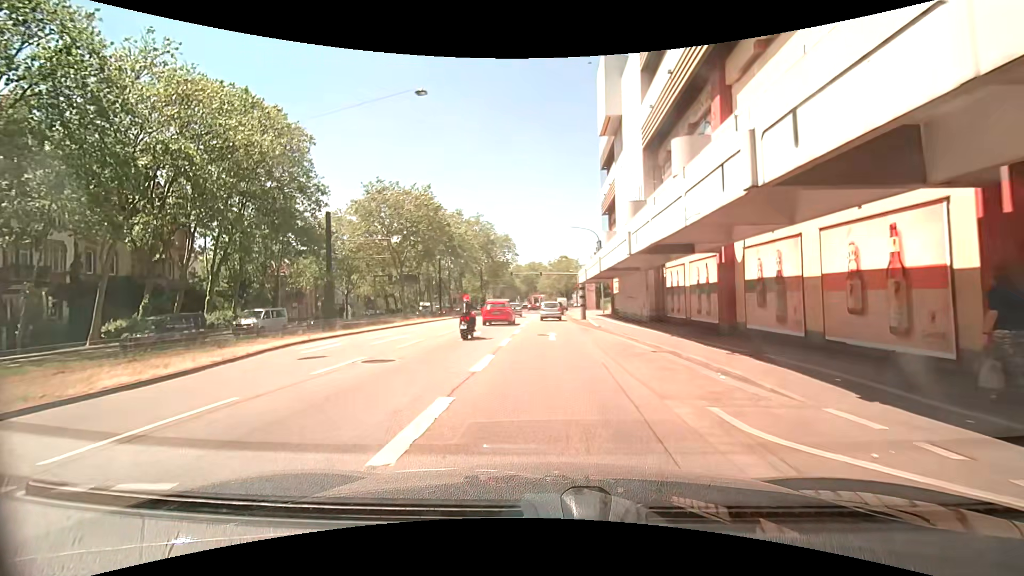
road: primary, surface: asphalt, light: Day
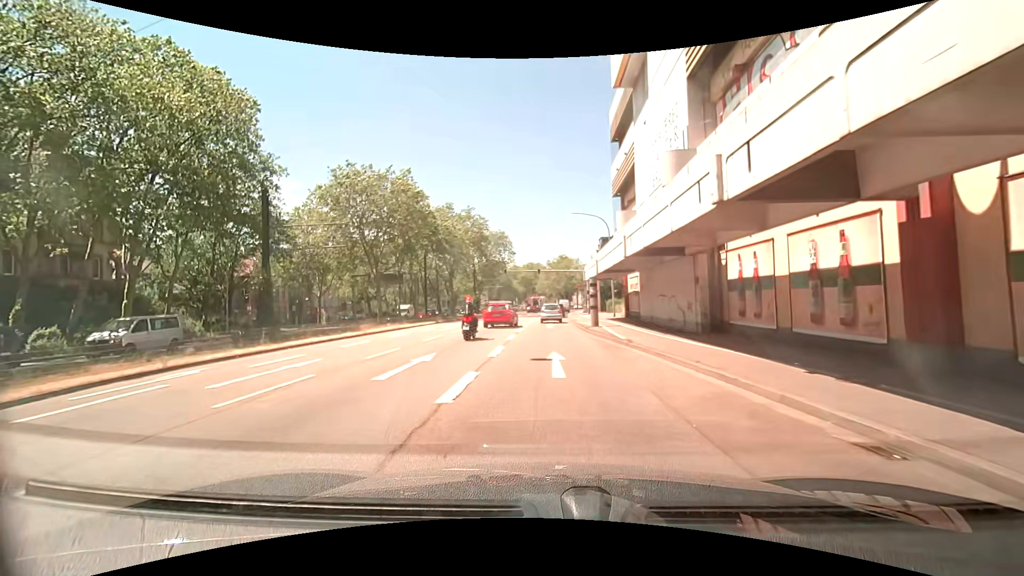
(0.0, +9.0) m; 0°
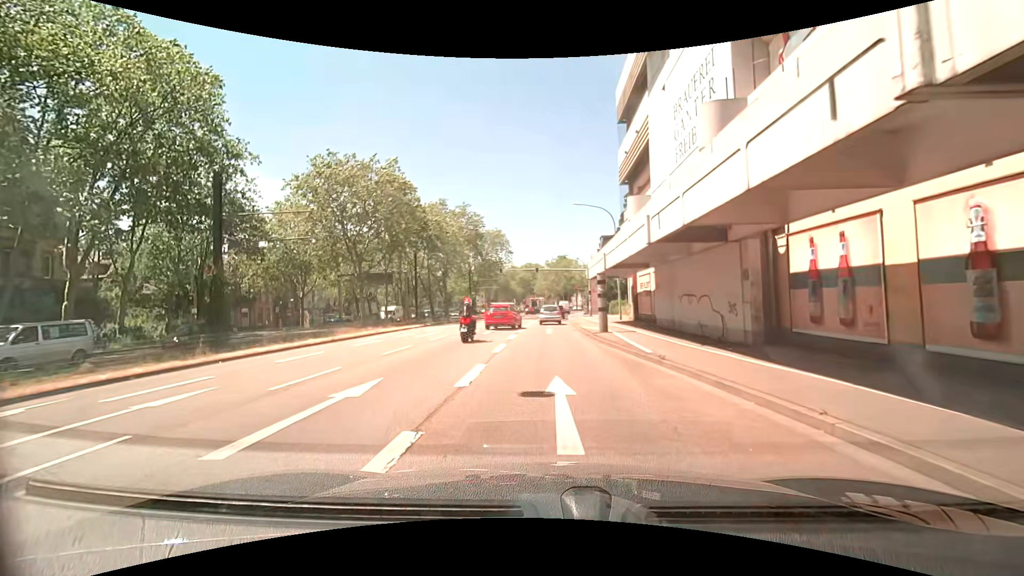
(0.0, +4.5) m; 0°
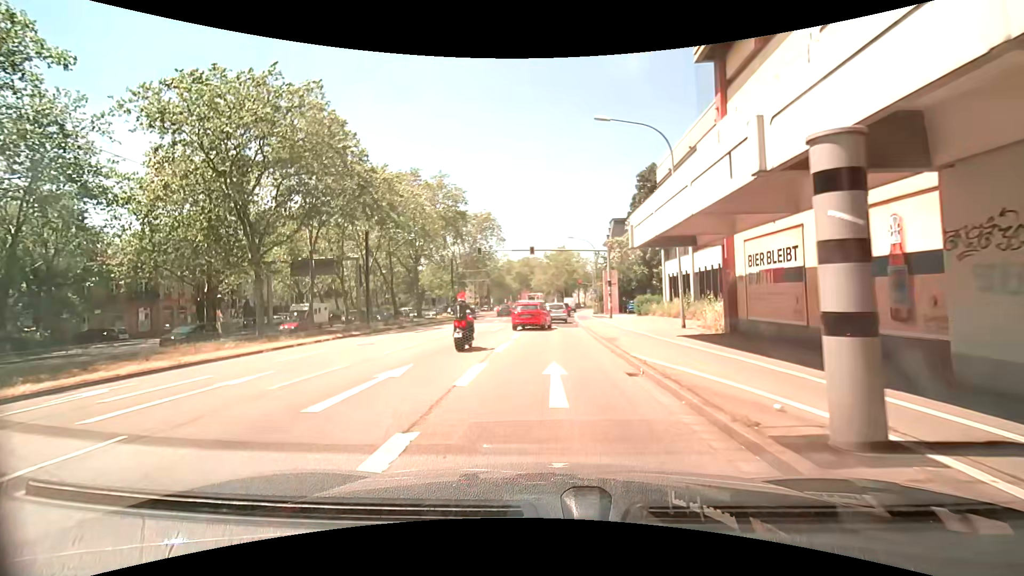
(+0.1, +18.1) m; +1°
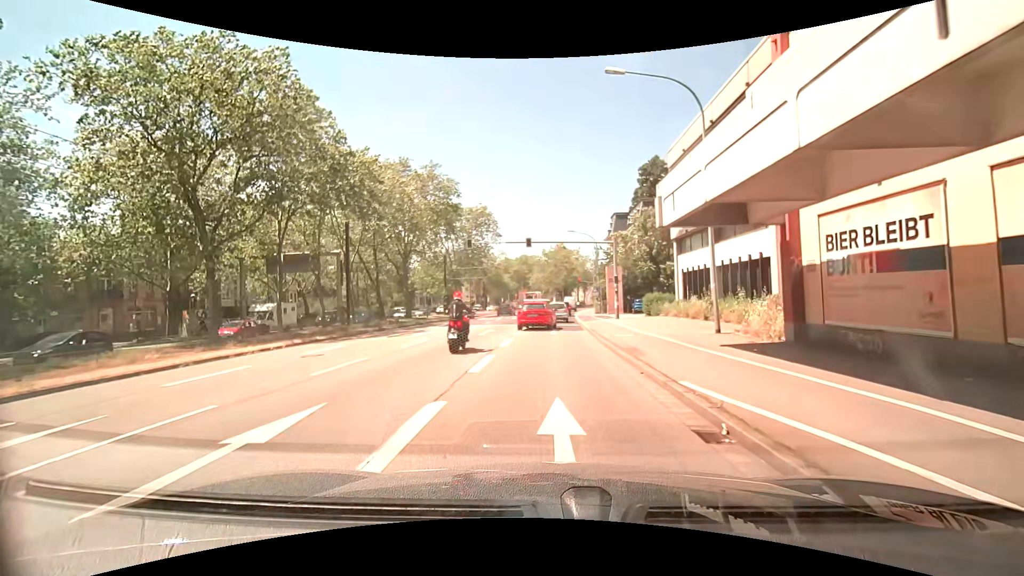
(0.0, +4.4) m; +1°
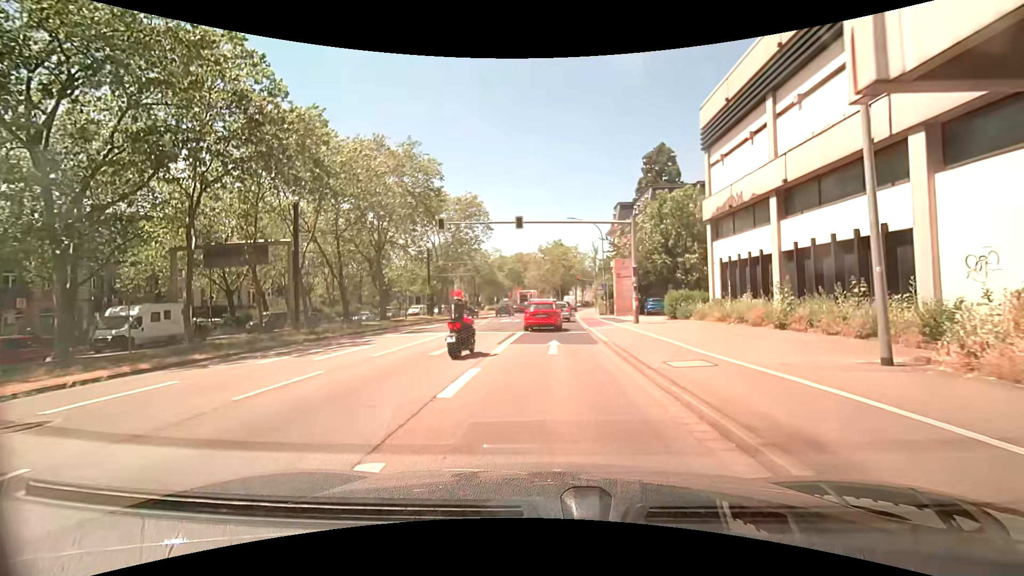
(0.0, +8.5) m; 0°
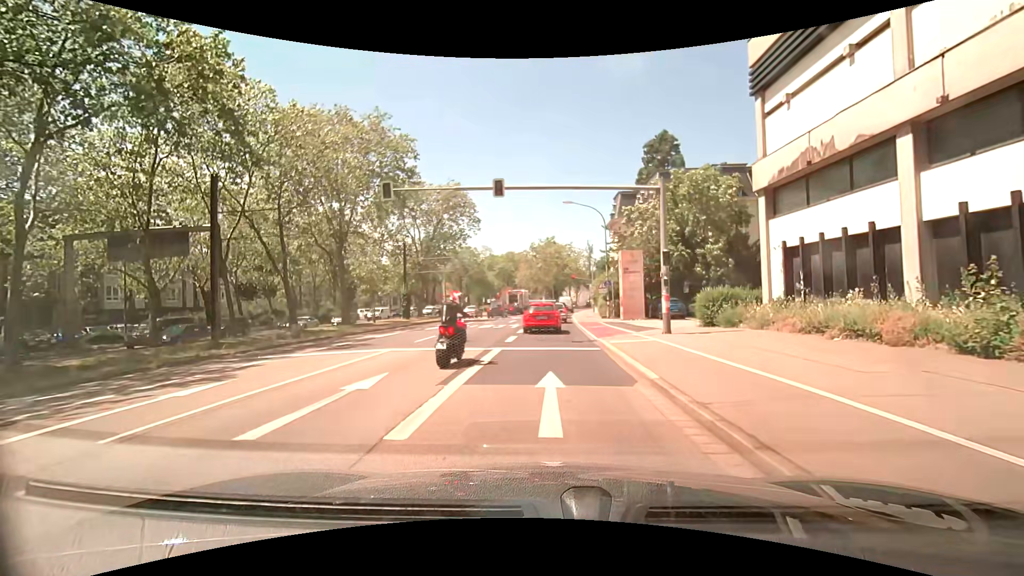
(0.0, +8.1) m; 0°
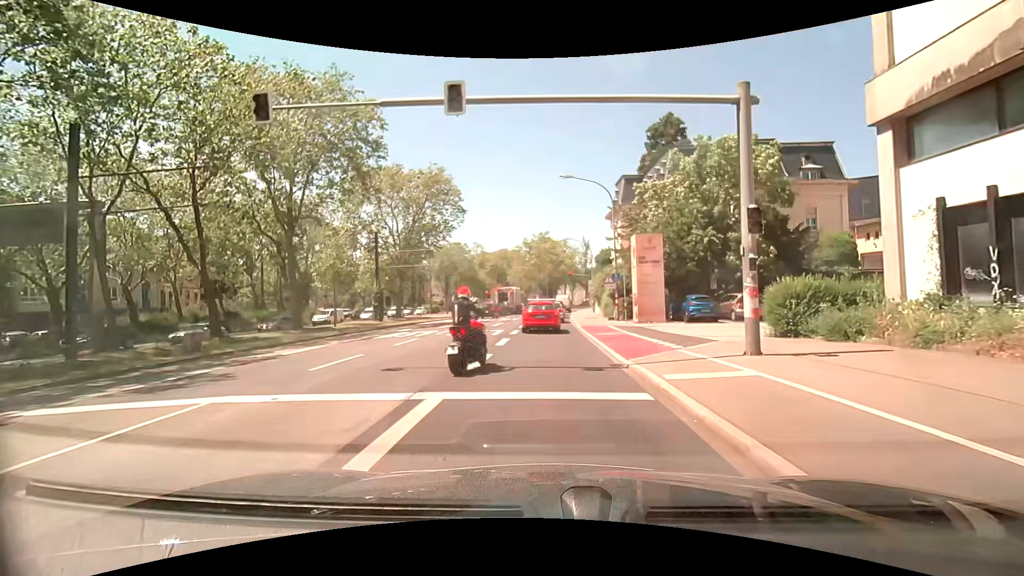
(+0.2, +8.0) m; +2°
